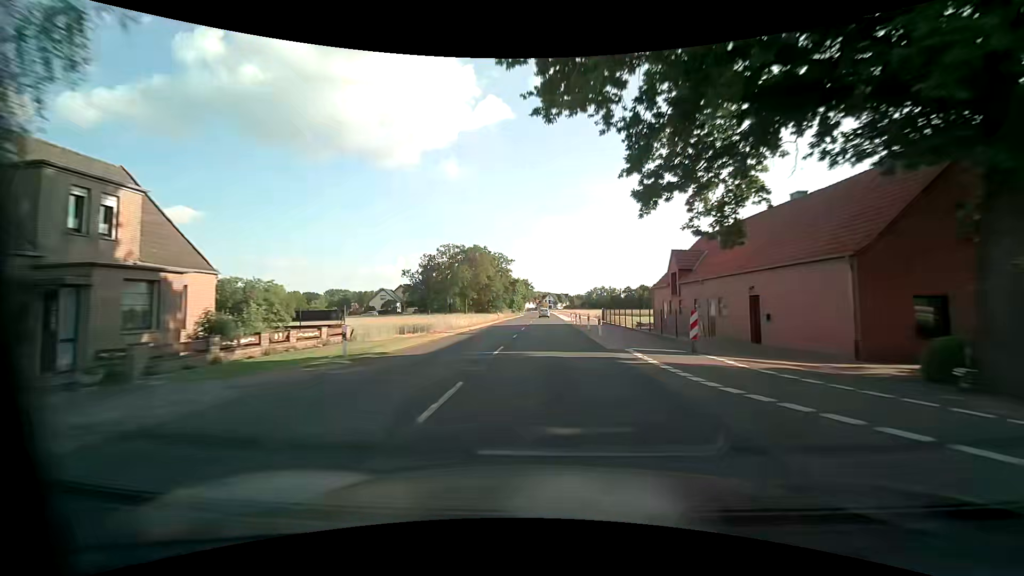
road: secondary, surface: asphalt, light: Day
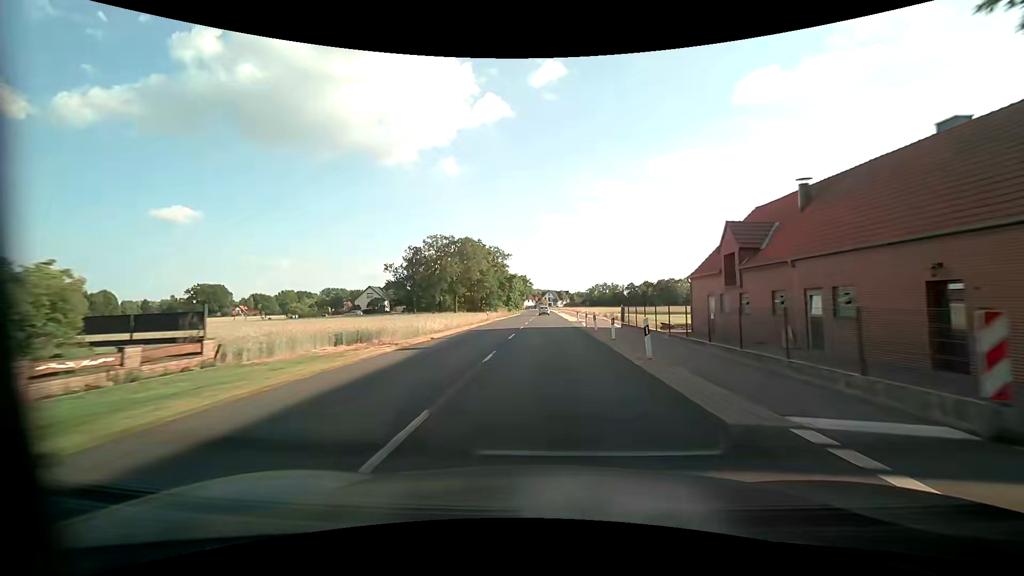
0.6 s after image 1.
(+0.1, +11.5) m; 0°
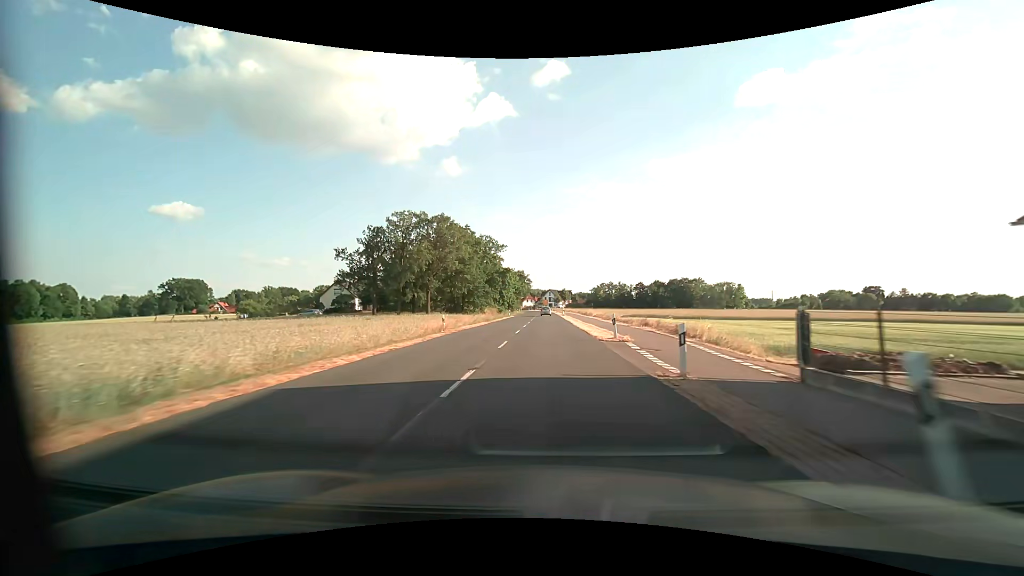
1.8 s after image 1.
(0.0, +23.0) m; 0°
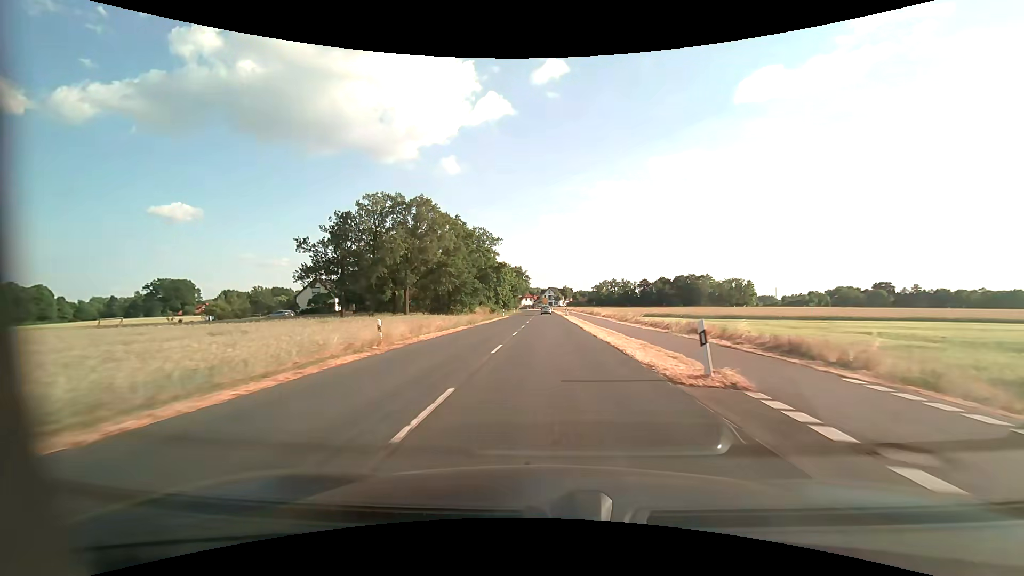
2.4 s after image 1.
(0.0, +11.5) m; 0°
